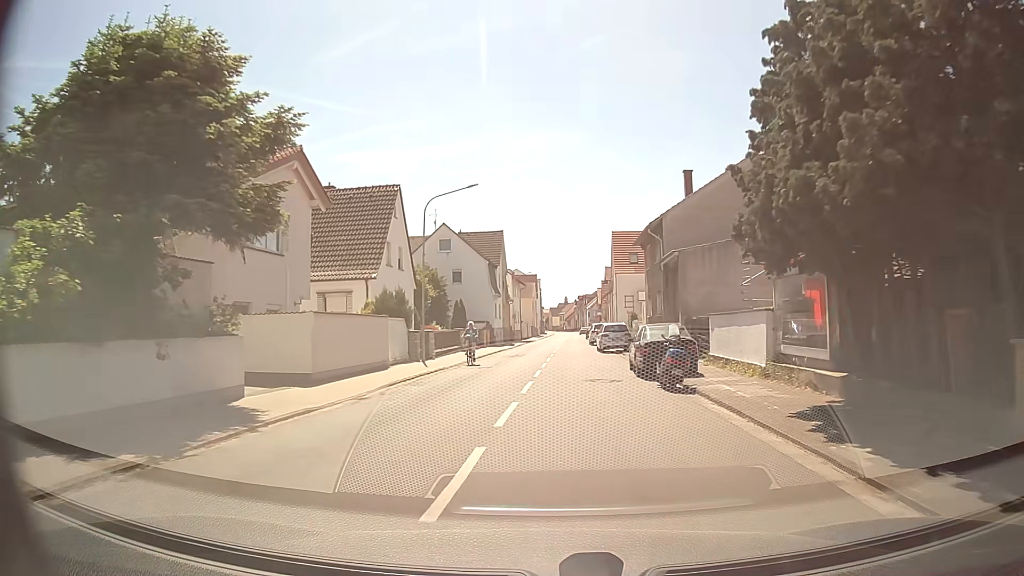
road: tertiary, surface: asphalt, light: Day
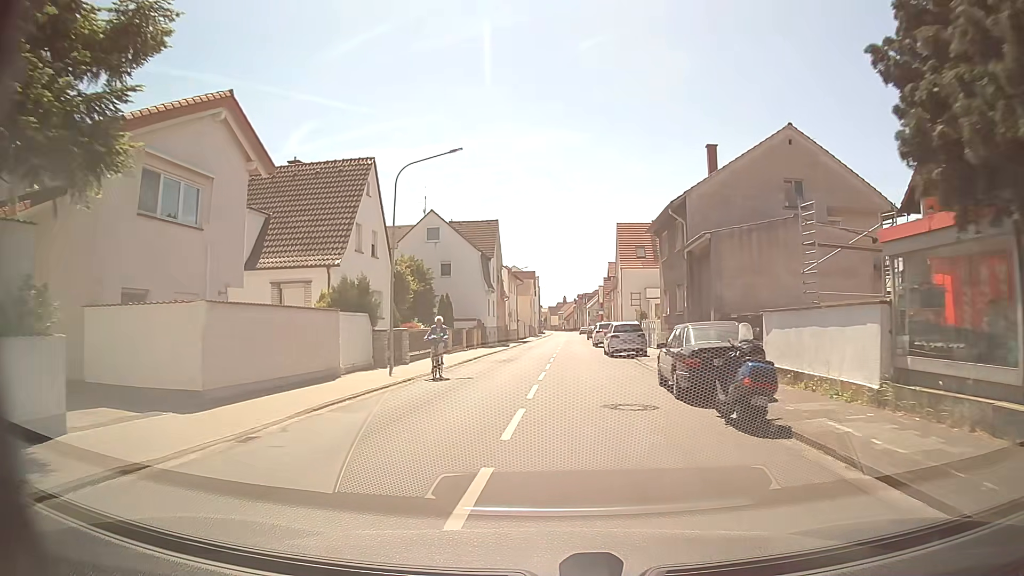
(0.0, +5.8) m; 0°
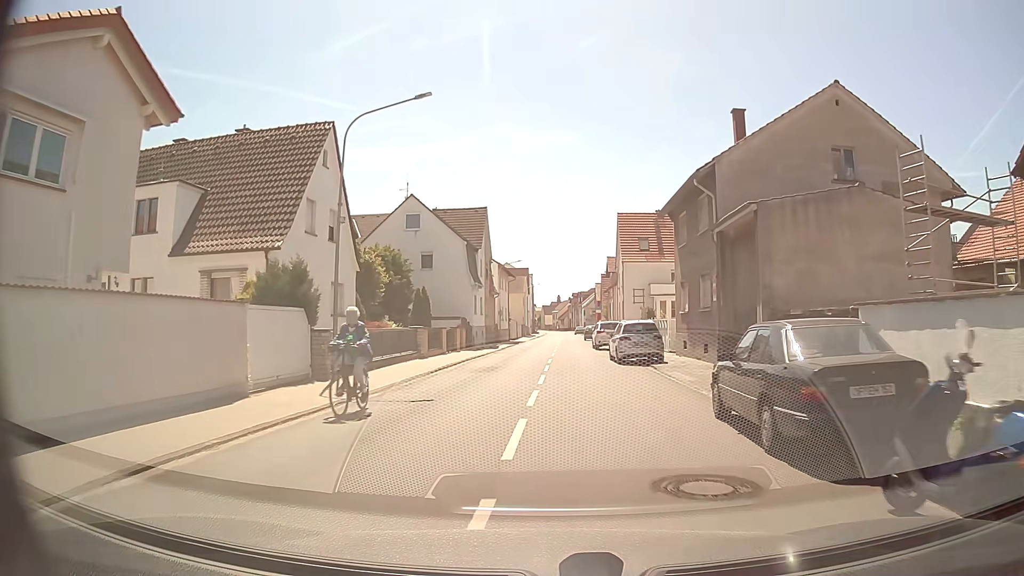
(0.0, +5.8) m; +1°
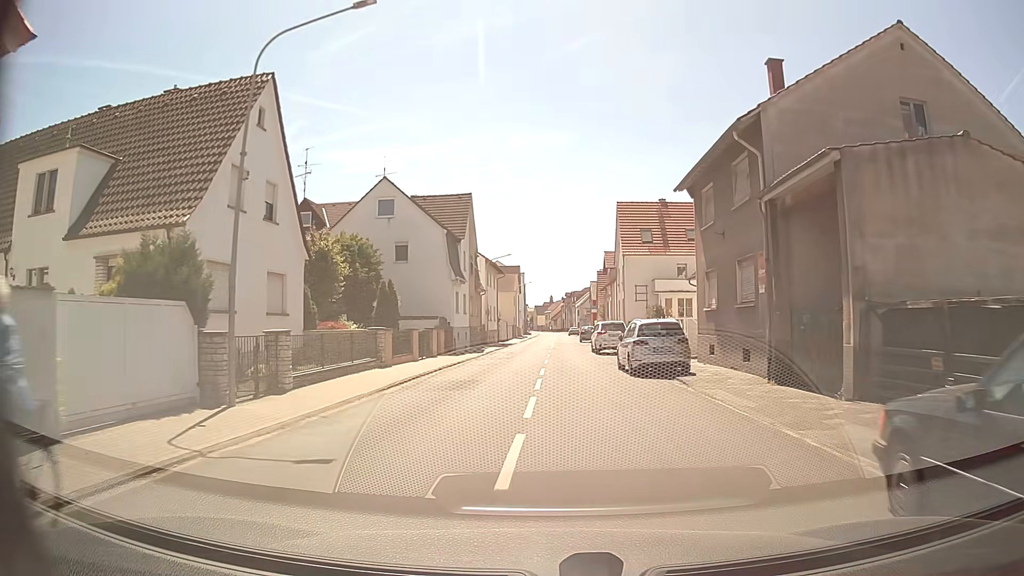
(0.0, +5.8) m; 0°
